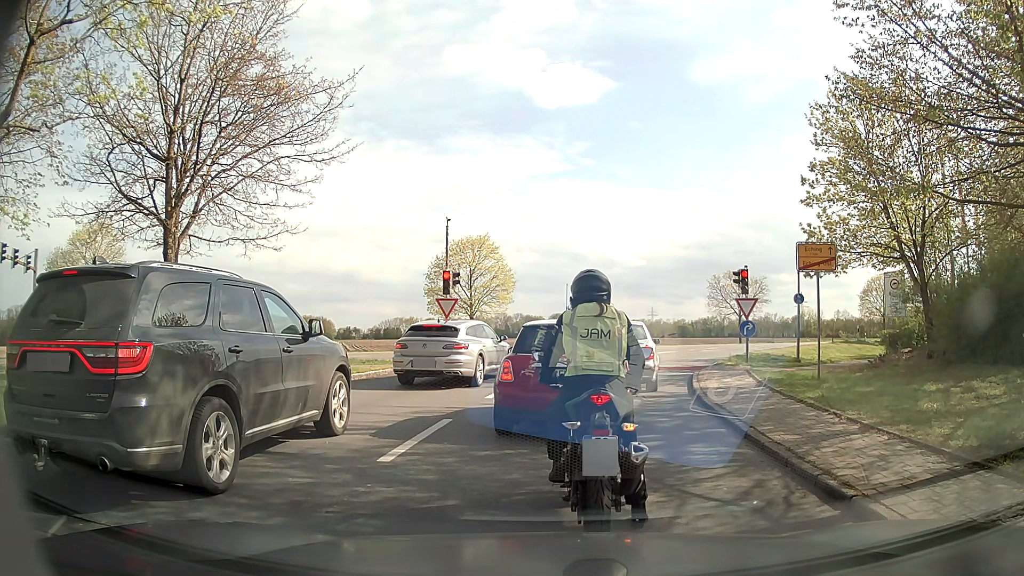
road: residential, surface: asphalt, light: Day
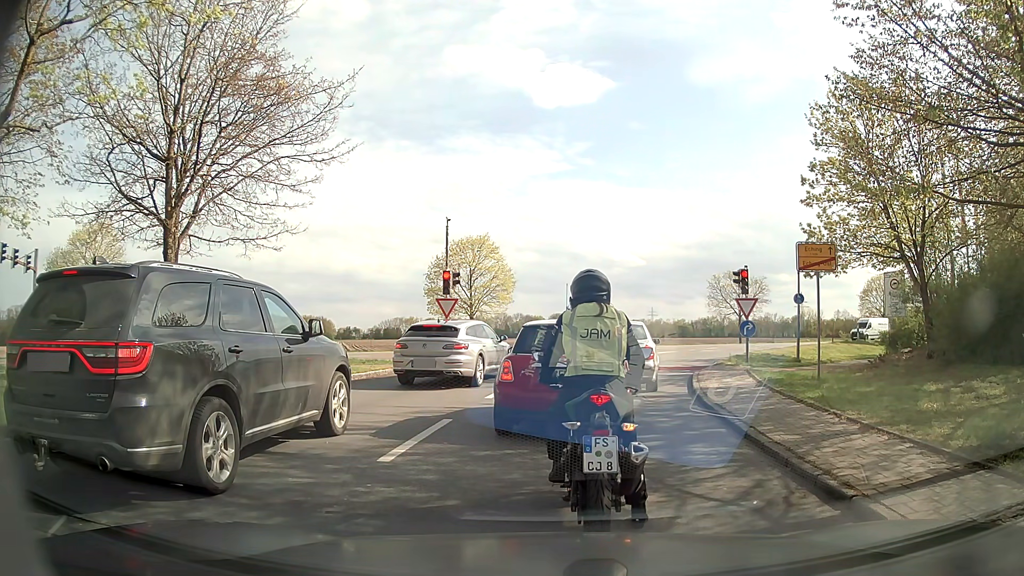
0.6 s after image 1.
(0.0, 0.0) m; 0°
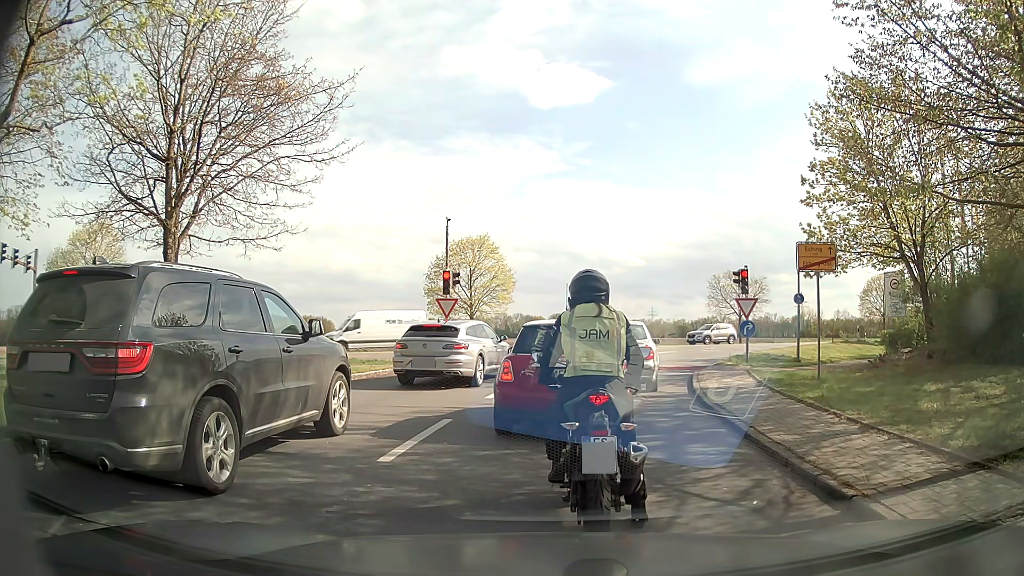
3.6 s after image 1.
(0.0, 0.0) m; 0°
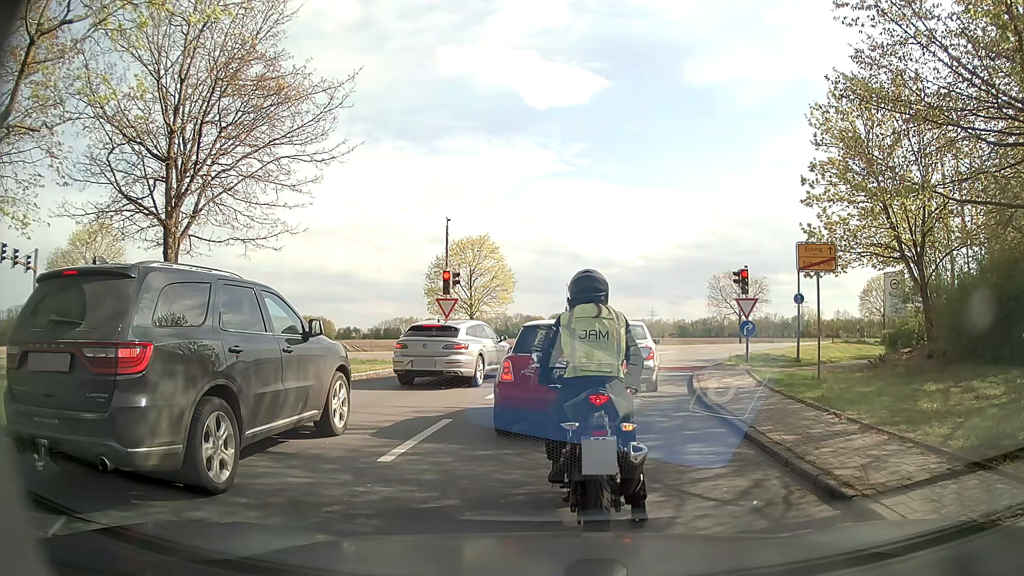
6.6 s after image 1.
(0.0, 0.0) m; 0°
(+1, +10) (+4, +20) (+9, +28) (+15, +36) (+23, +42) (+31, +47) (+40, +52) (+49, +56) (+58, +60) (+67, +65) m
